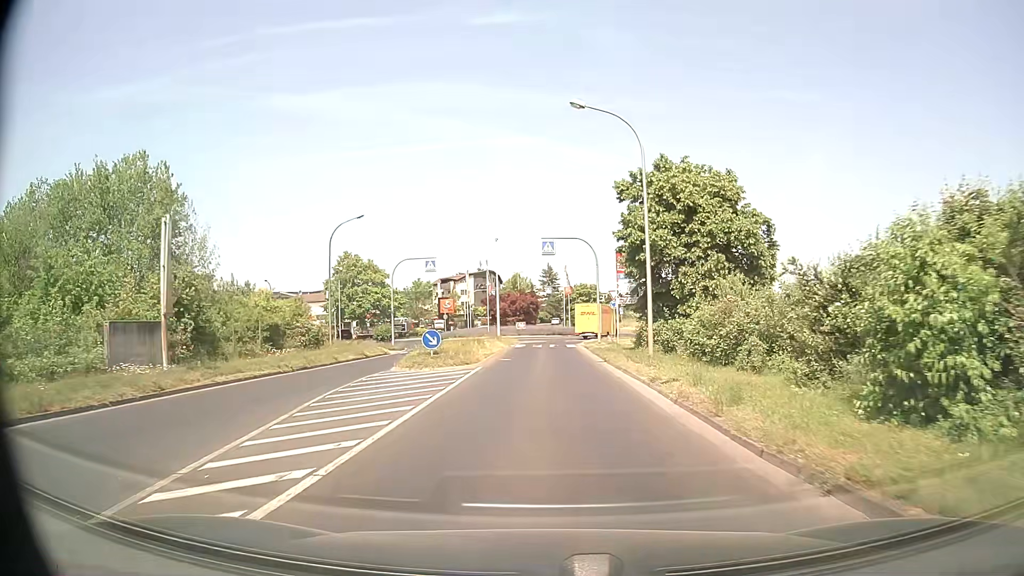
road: tertiary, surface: asphalt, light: Day
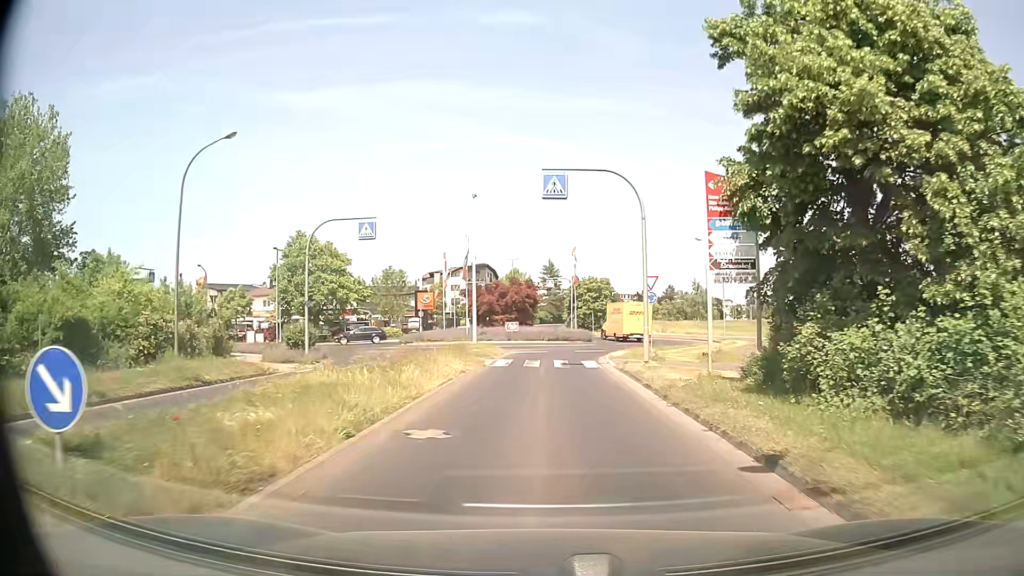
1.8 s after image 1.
(0.0, +17.0) m; 0°
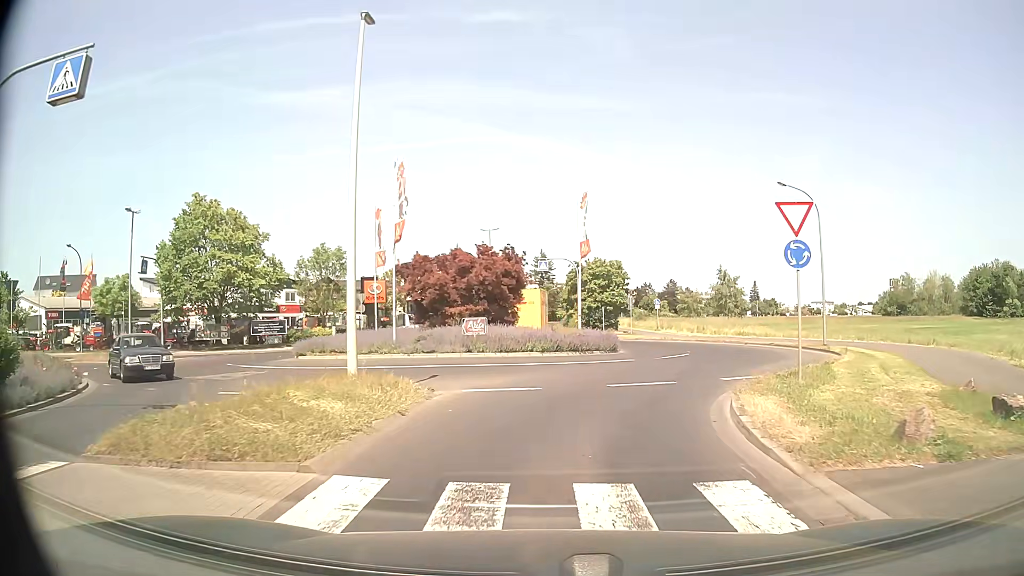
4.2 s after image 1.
(0.0, +19.8) m; 0°
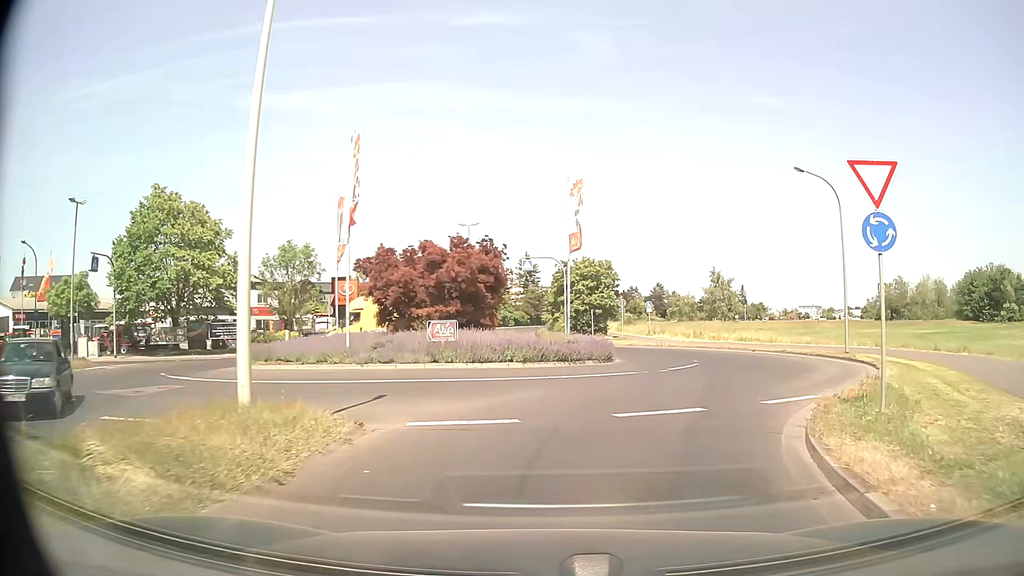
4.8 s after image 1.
(0.0, +4.0) m; +1°
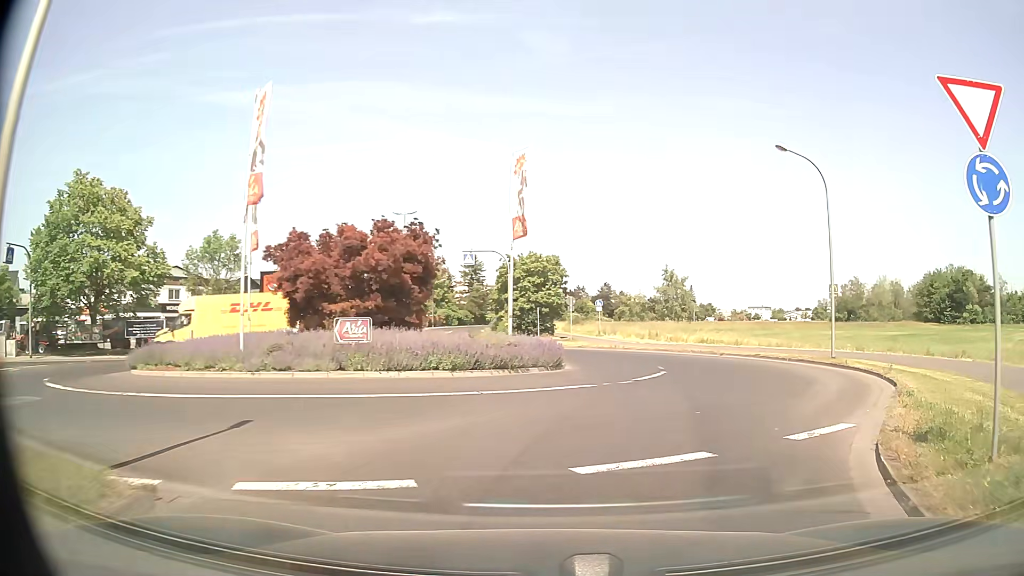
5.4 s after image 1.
(+0.1, +3.9) m; +4°
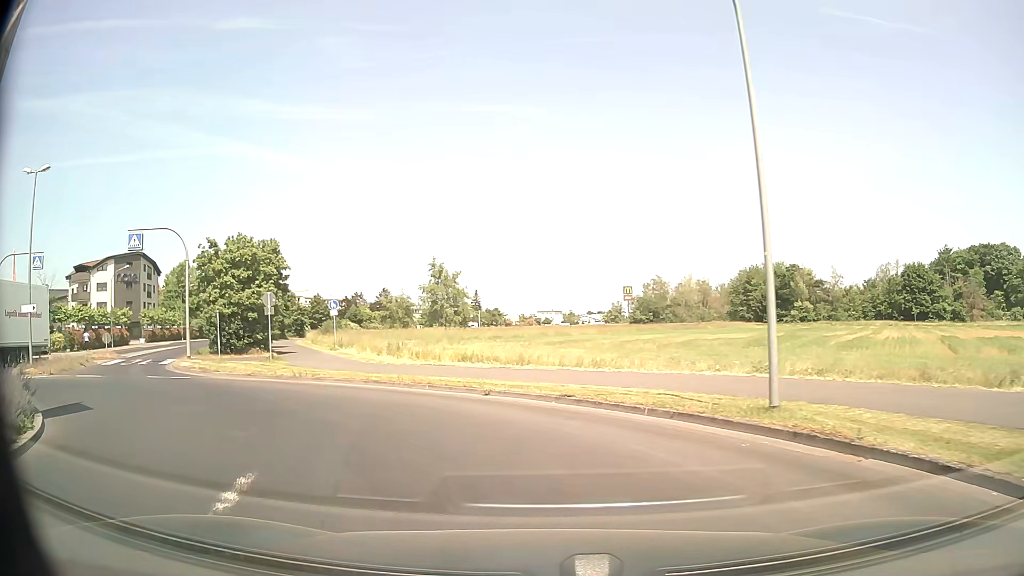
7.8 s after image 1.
(+4.1, +14.9) m; +20°
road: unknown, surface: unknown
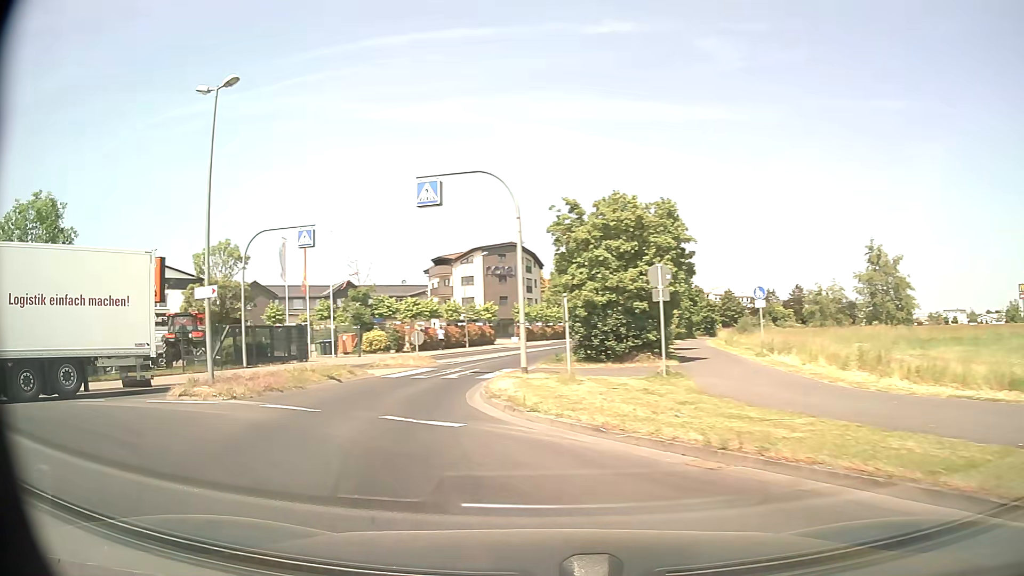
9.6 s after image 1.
(-3.4, +11.4) m; -35°
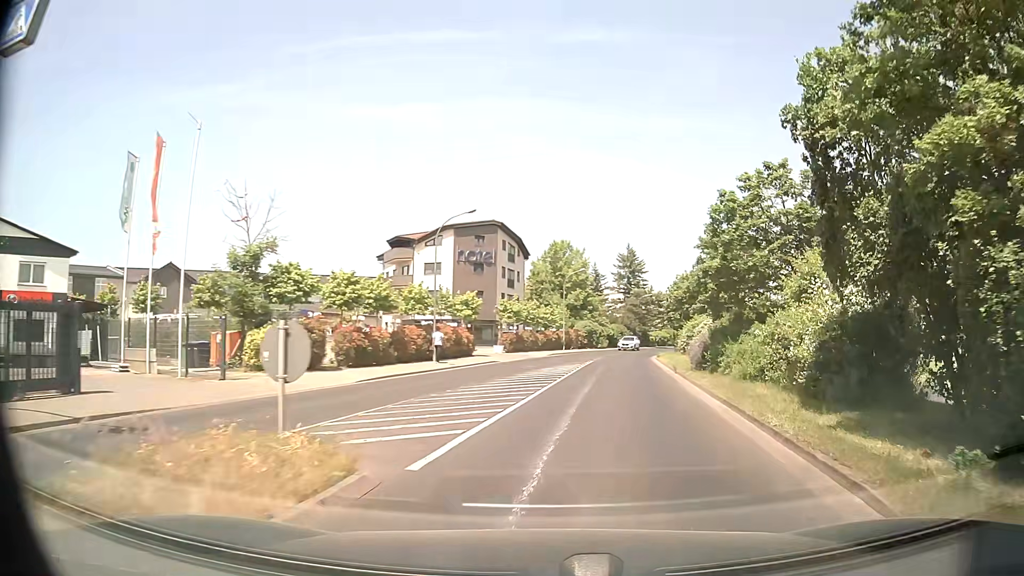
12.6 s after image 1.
(-3.6, +21.4) m; +3°
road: tertiary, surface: asphalt
